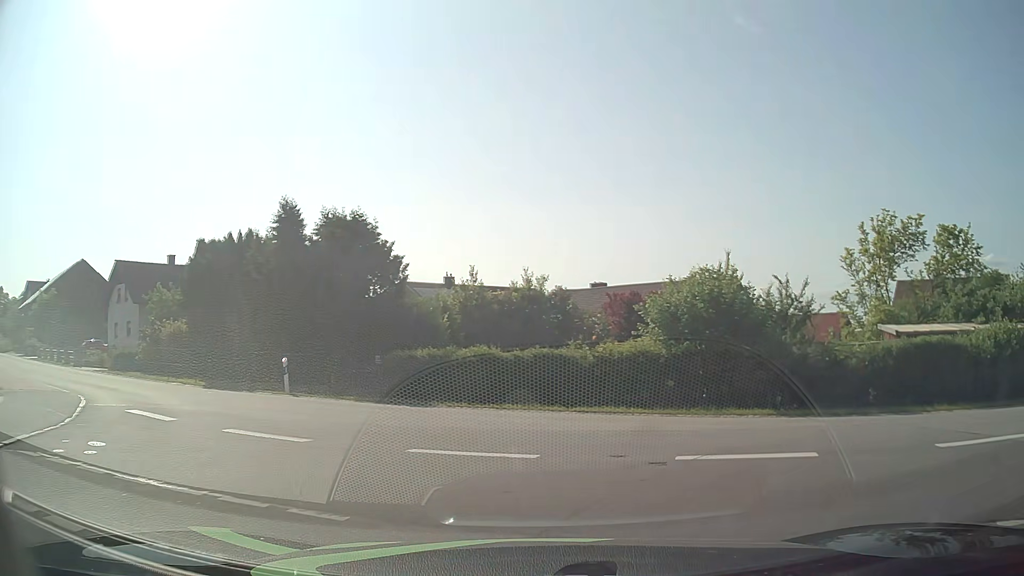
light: Day
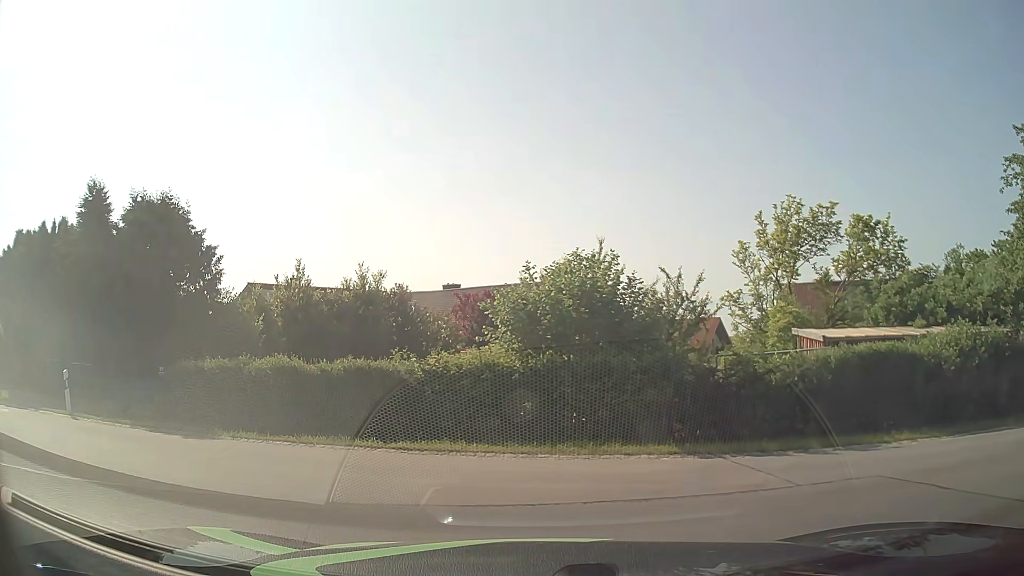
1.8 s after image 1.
(+0.5, +4.1) m; +10°
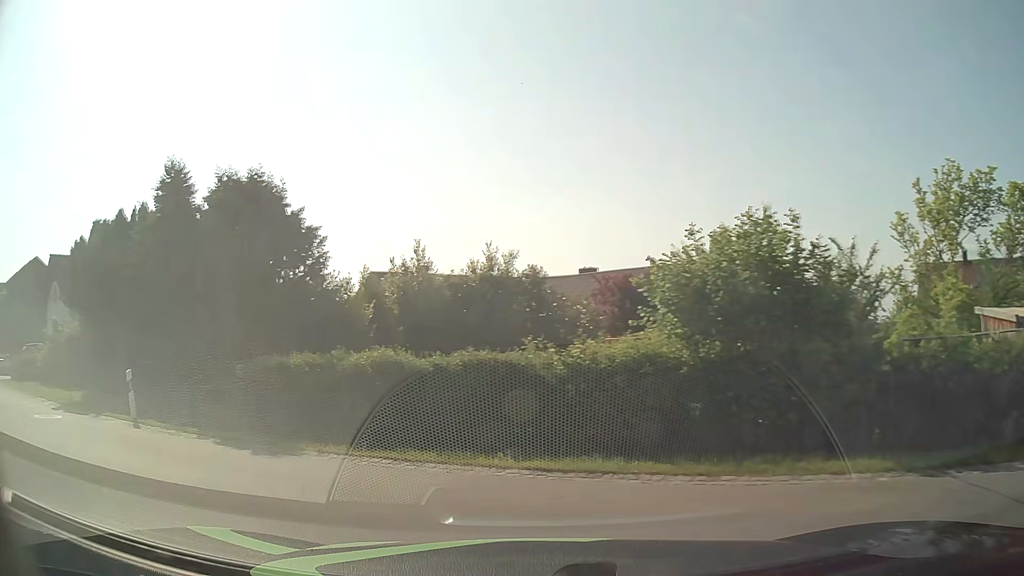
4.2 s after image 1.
(-0.1, +3.0) m; -8°
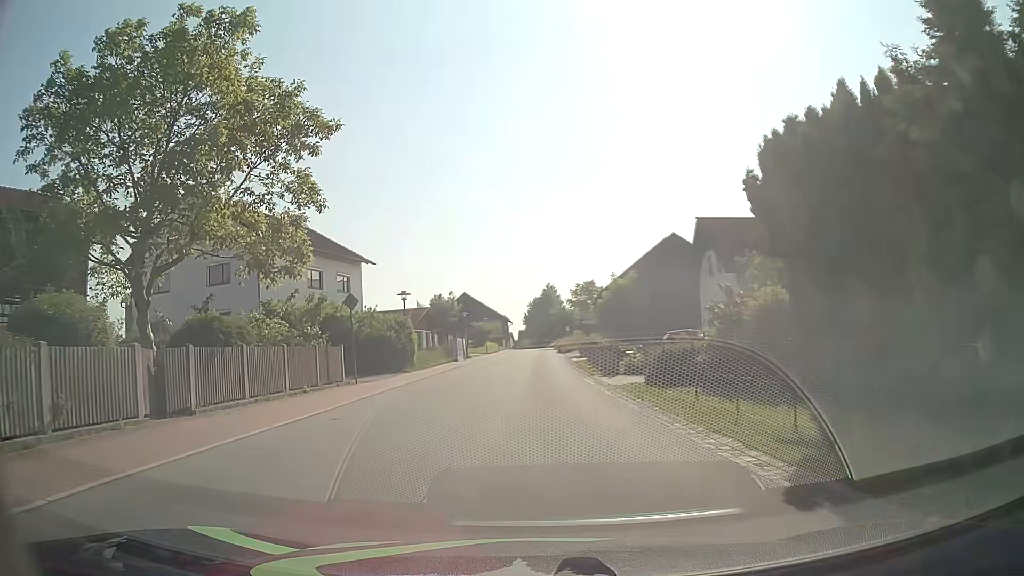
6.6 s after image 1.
(-7.4, +9.2) m; -58°
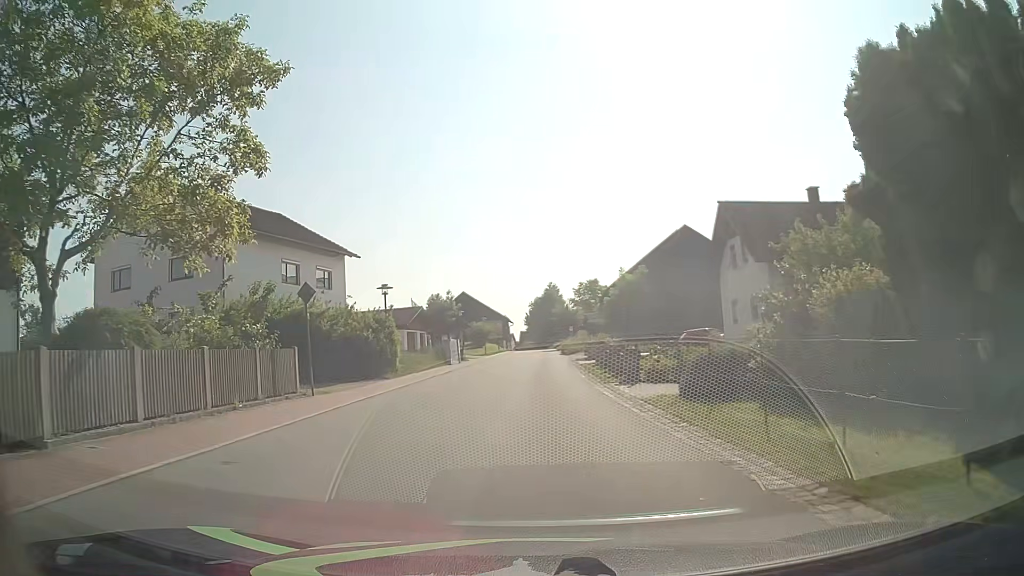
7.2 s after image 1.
(0.0, +4.6) m; 0°
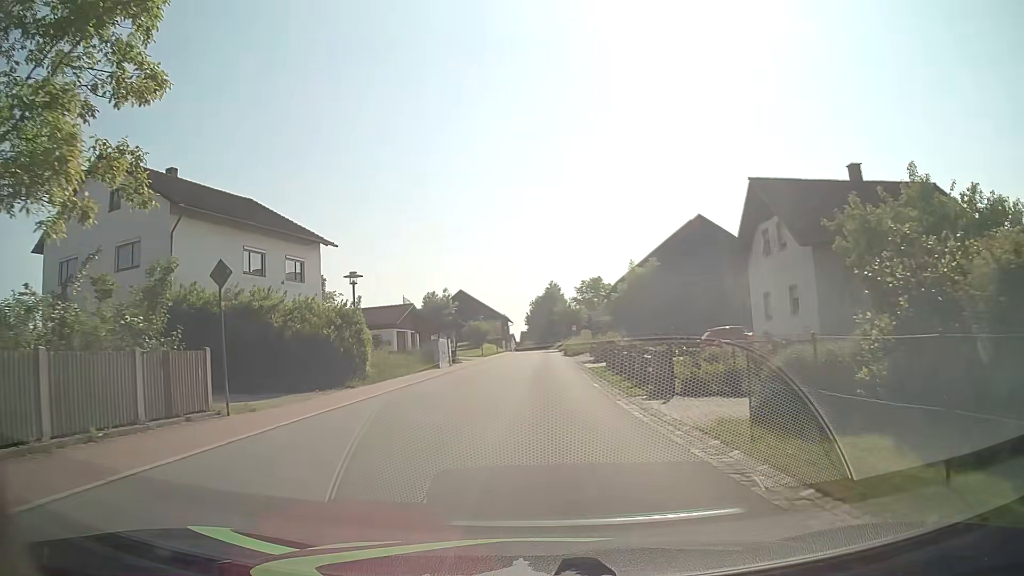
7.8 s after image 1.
(0.0, +5.2) m; 0°
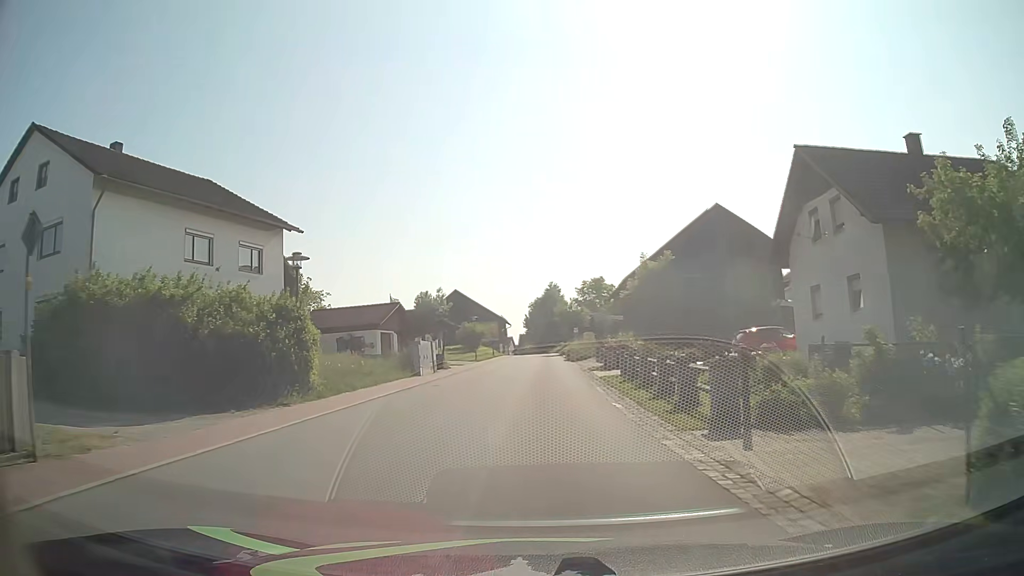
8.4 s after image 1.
(0.0, +5.8) m; 0°
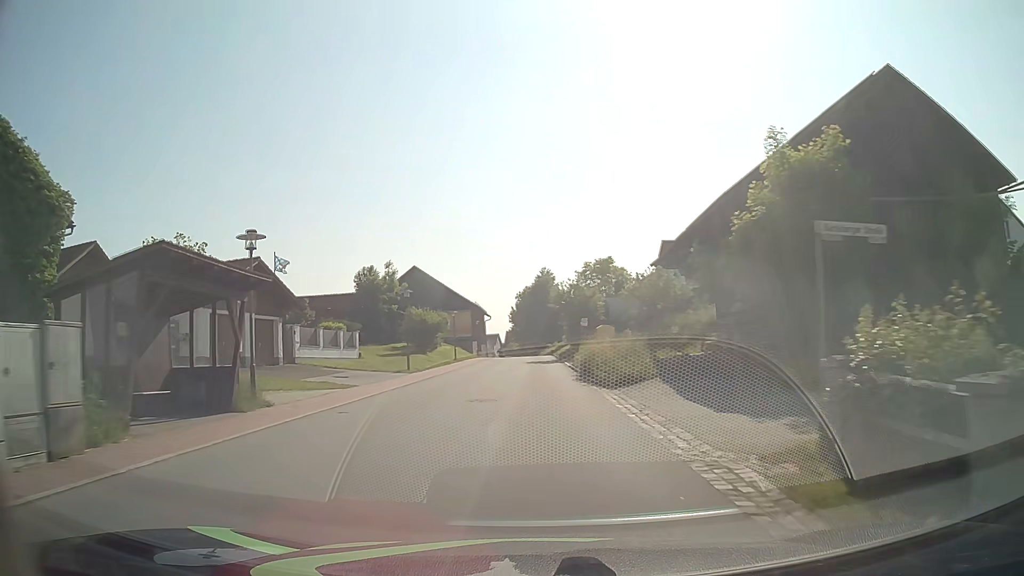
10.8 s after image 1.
(+0.3, +27.4) m; +1°
(0, +10) (0, +20) (0, +30) (0, +40) (0, +50) (0, +60) (0, +70) (0, +80) (0, +90) (-1, +100) m
